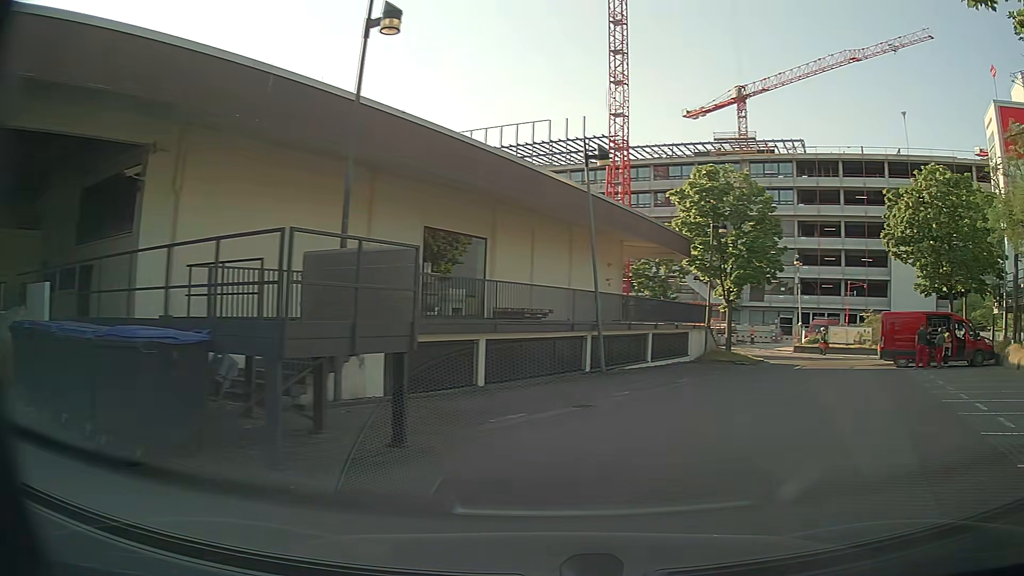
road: service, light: Day
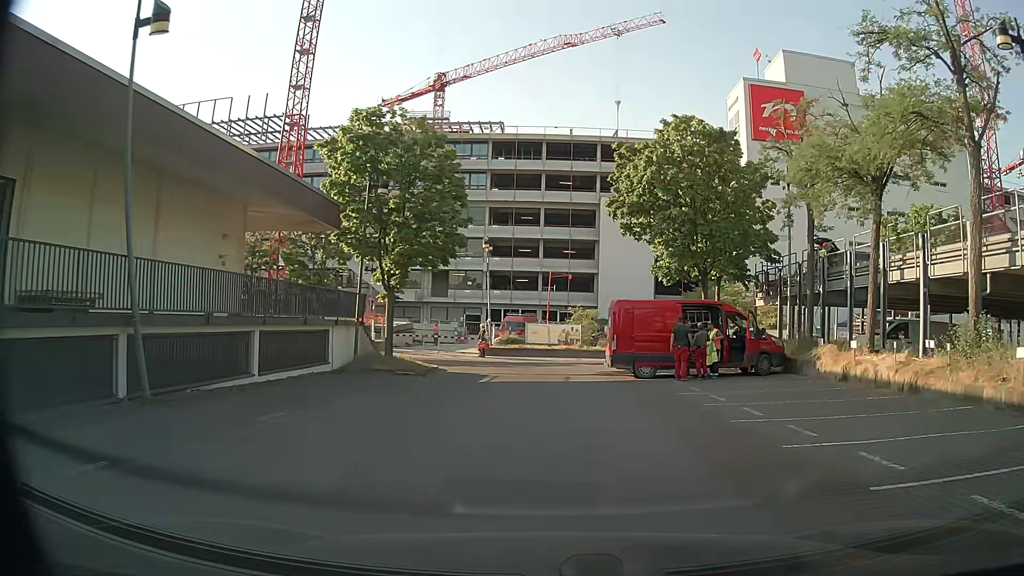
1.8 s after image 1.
(+2.8, +9.2) m; +28°
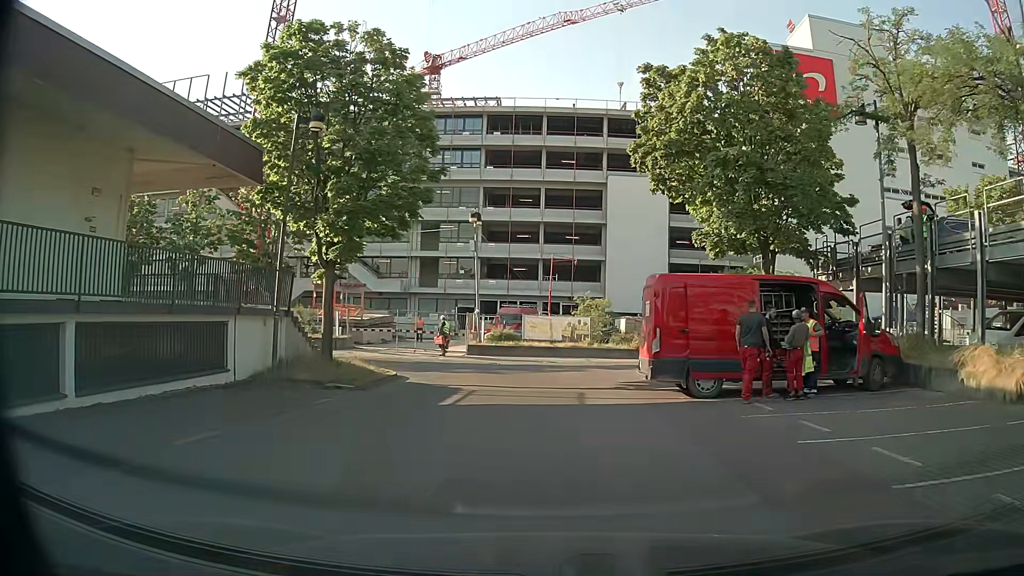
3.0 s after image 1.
(0.0, +7.8) m; 0°
